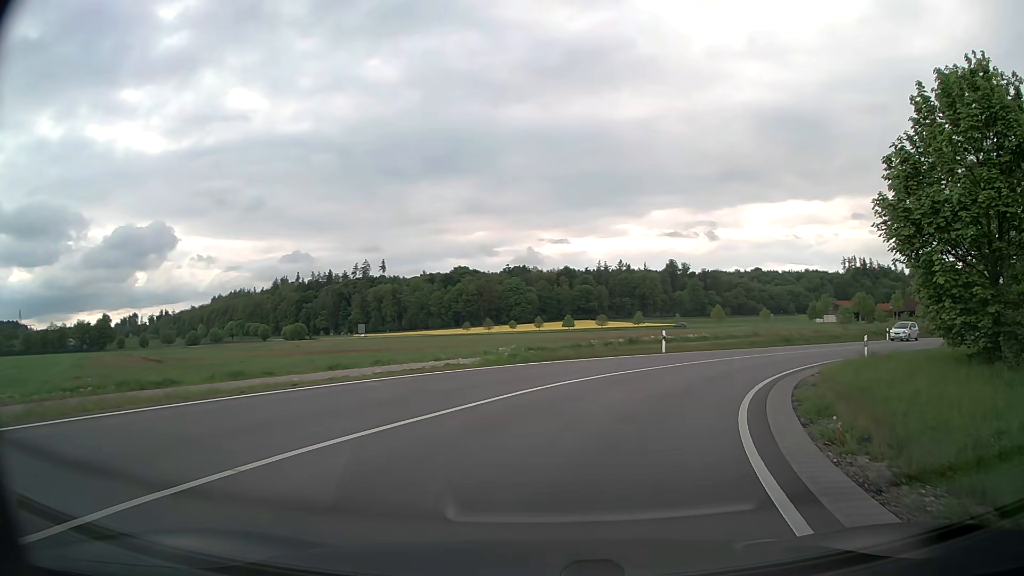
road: trunk_link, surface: asphalt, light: Day
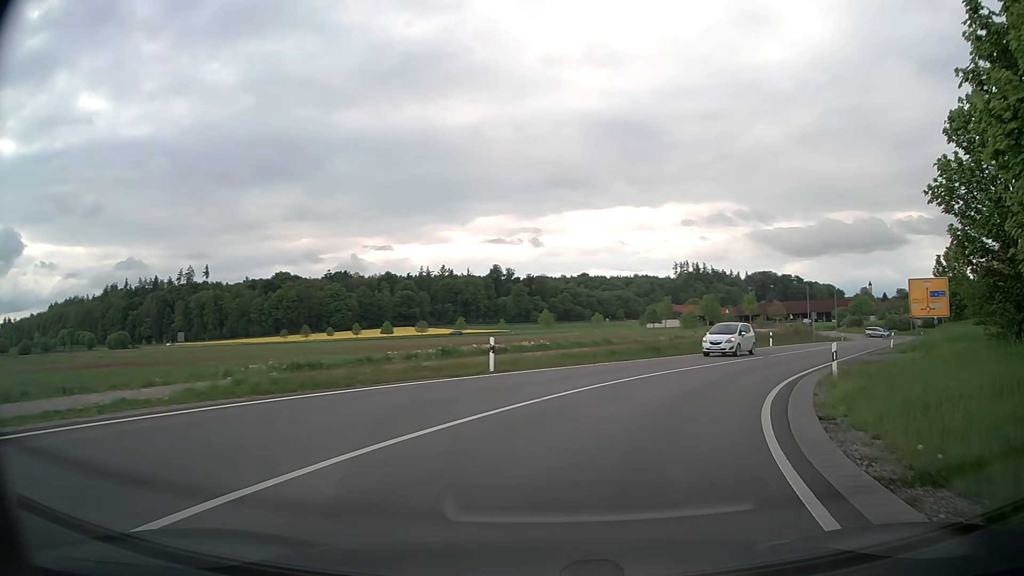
(+1.4, +11.4) m; +16°
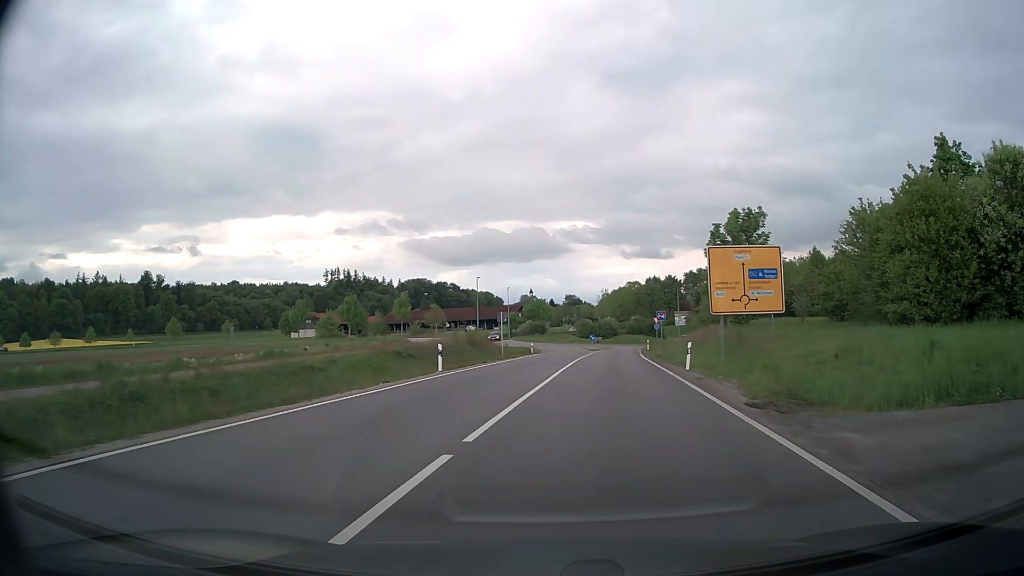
(+6.0, +23.3) m; +28°
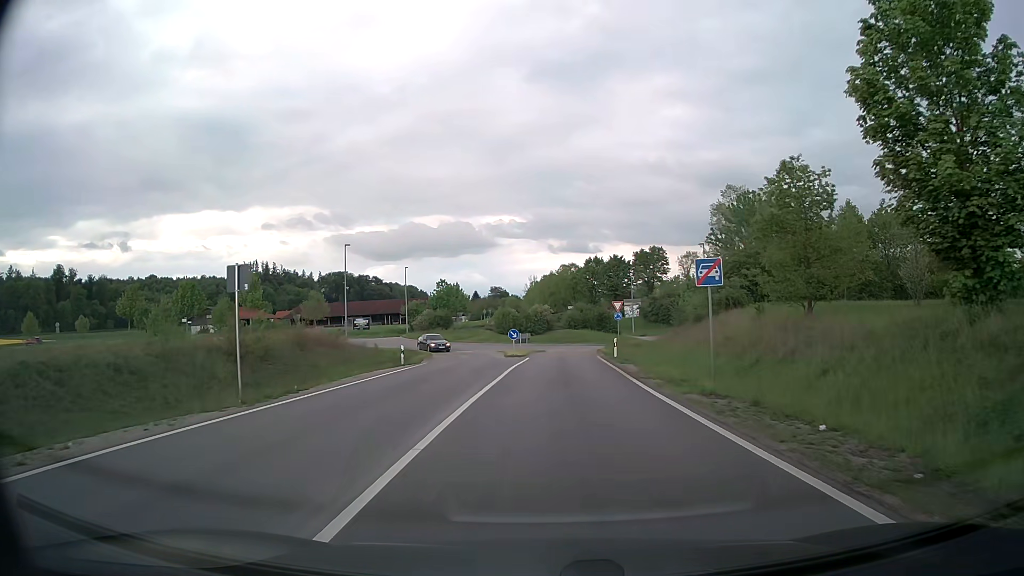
(+2.6, +29.5) m; +7°
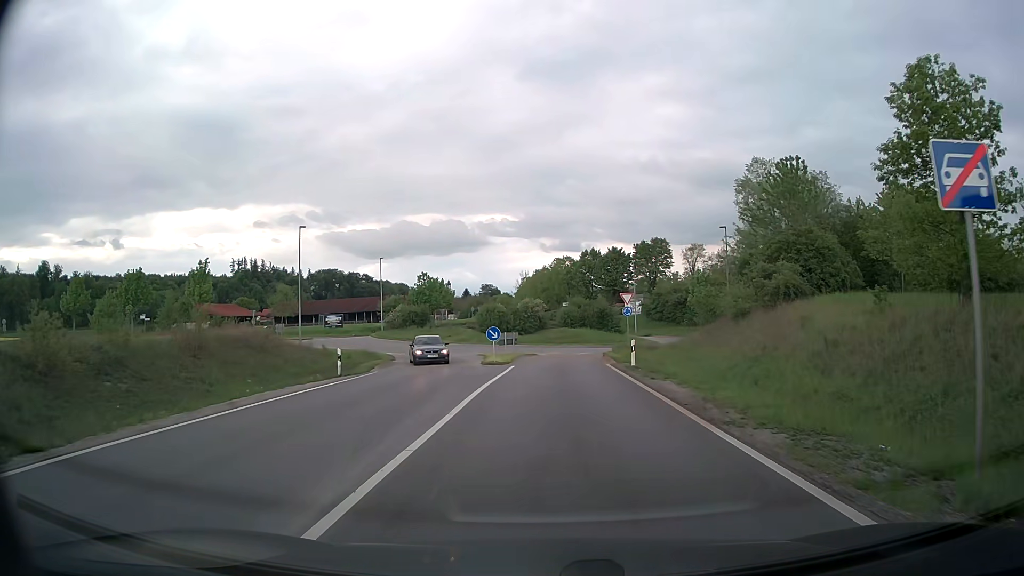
(0.0, +9.9) m; +1°
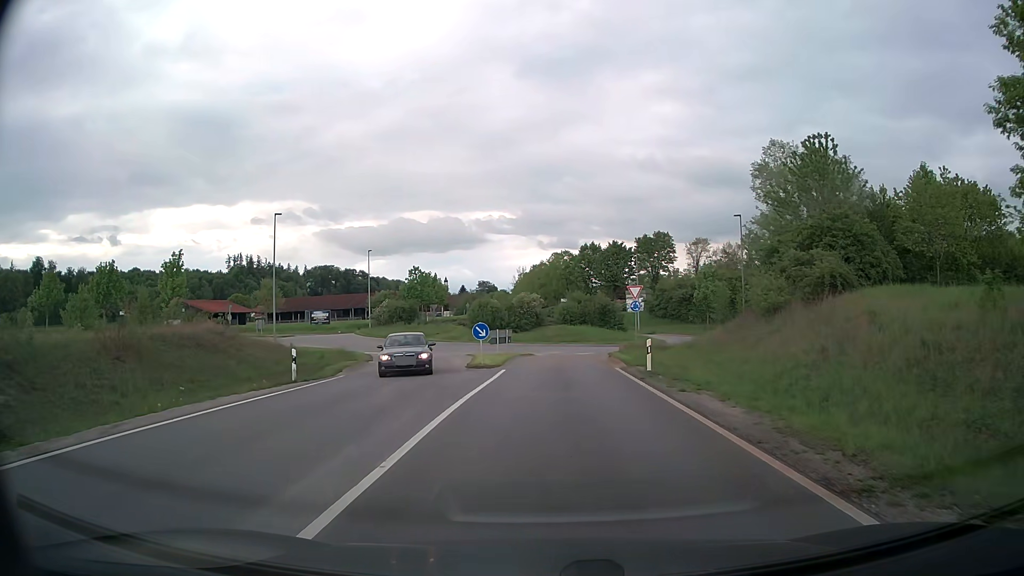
(0.0, +4.5) m; 0°
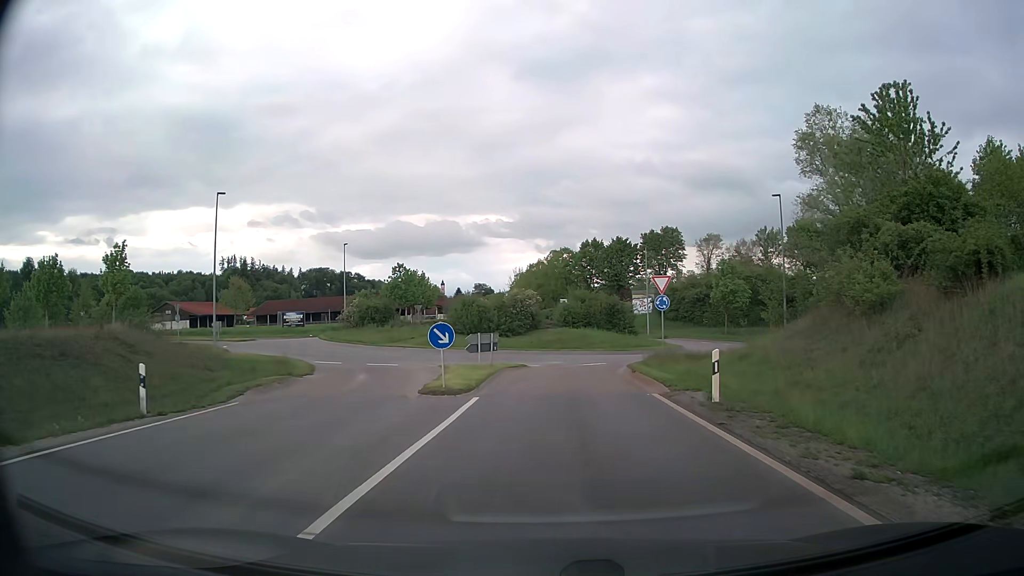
(+0.1, +8.7) m; +1°
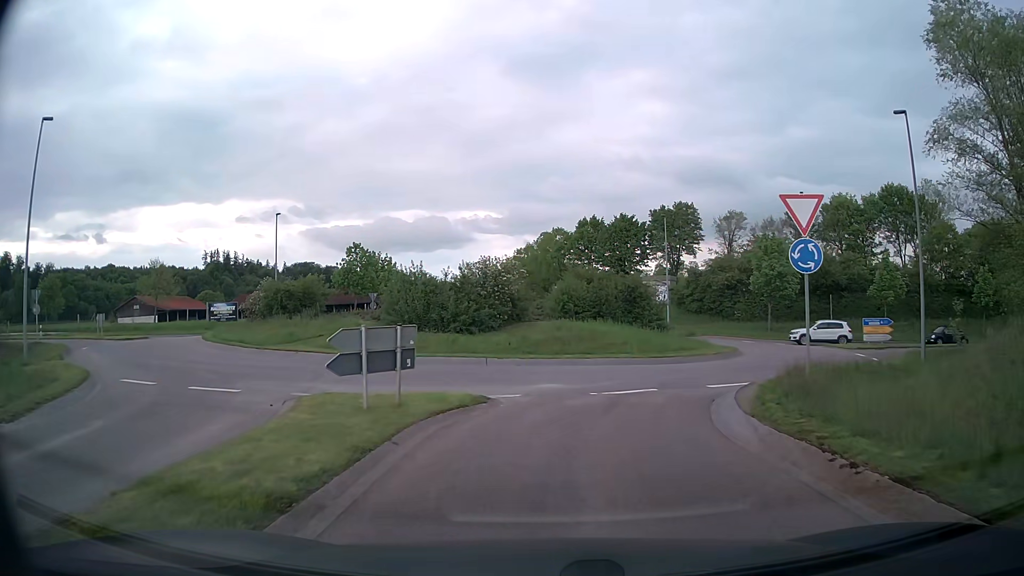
(+0.1, +15.8) m; +1°
(0, +10) (+4, +19) (+9, +28) (+12, +37) (+9, +47) (0, +52) (-10, +51) (-18, +47) (-27, +42) (-37, +40) m
